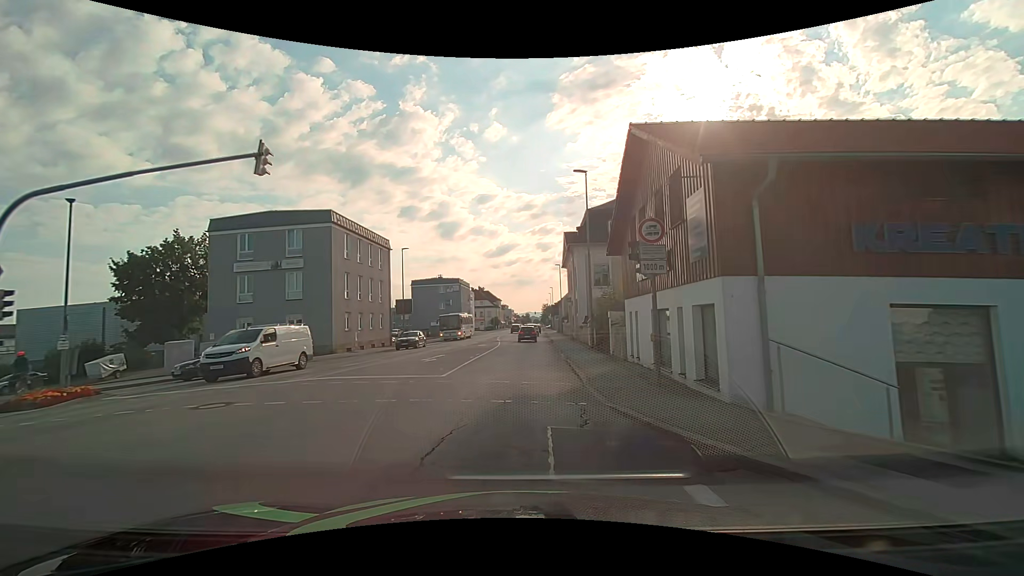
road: tertiary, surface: asphalt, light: Day
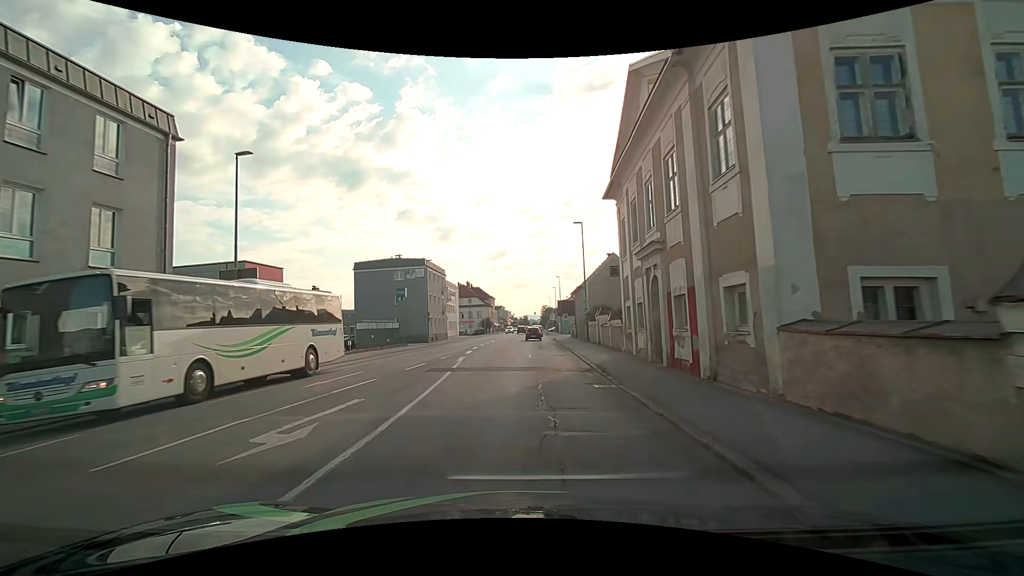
(+0.6, +30.6) m; +1°
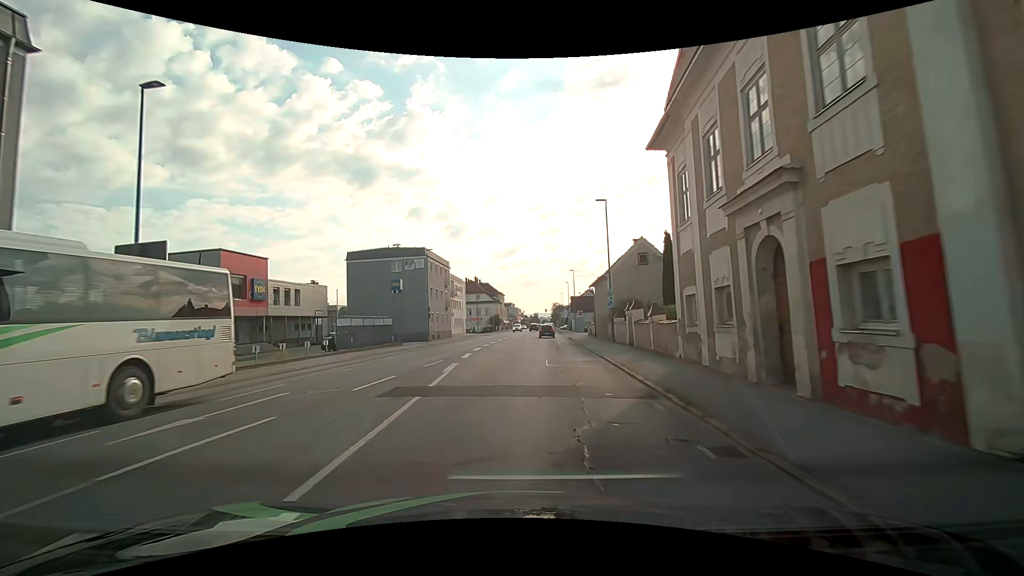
(-0.1, +6.7) m; -2°
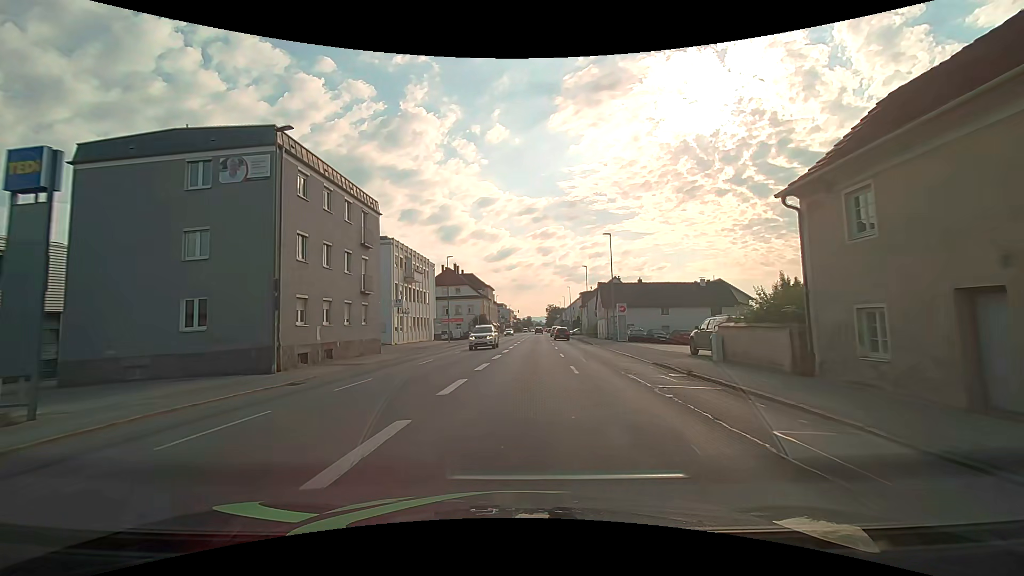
(-0.2, +35.1) m; +1°
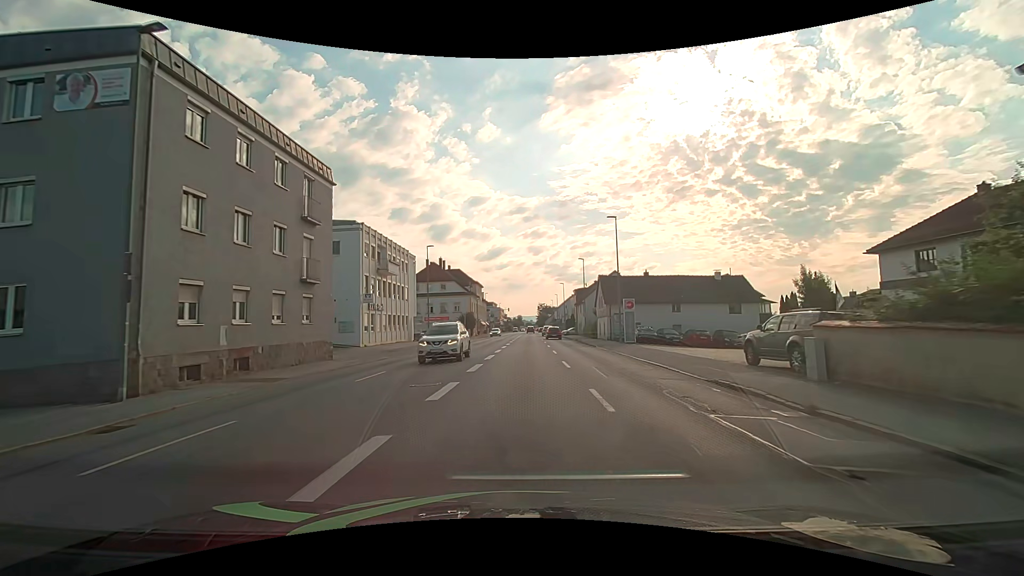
(+0.1, +7.1) m; +1°
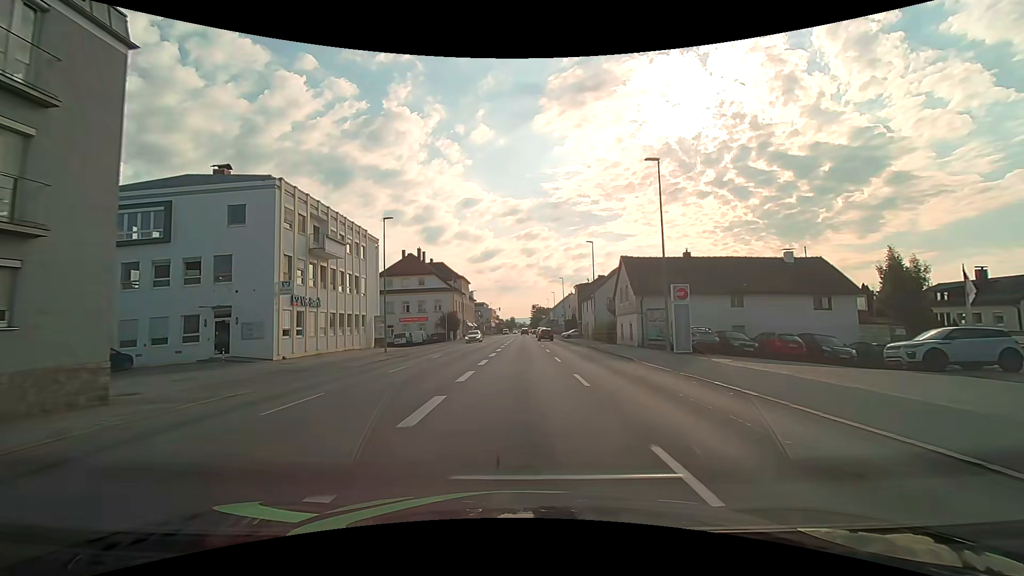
(+0.1, +14.3) m; +1°
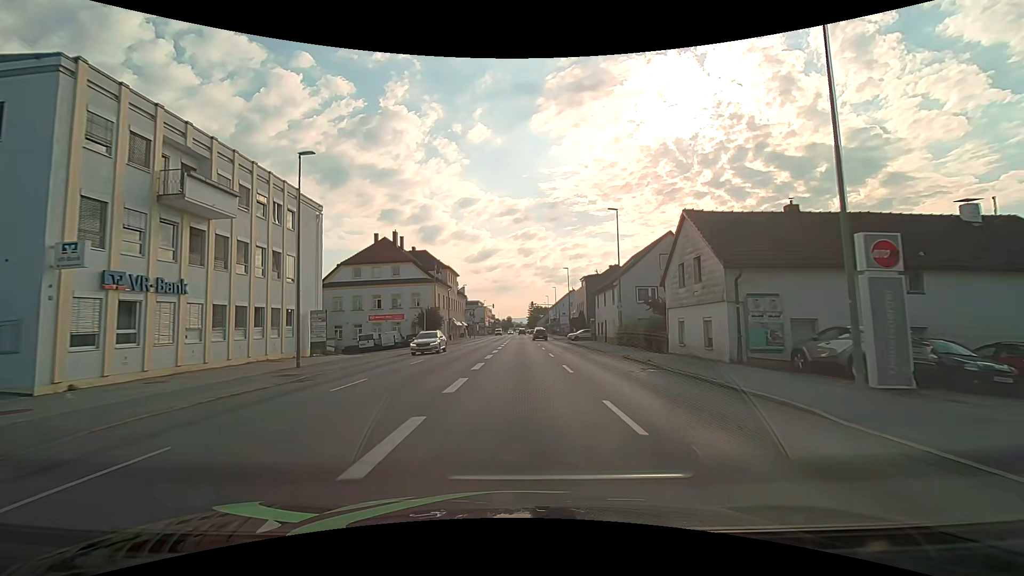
(0.0, +14.4) m; 0°
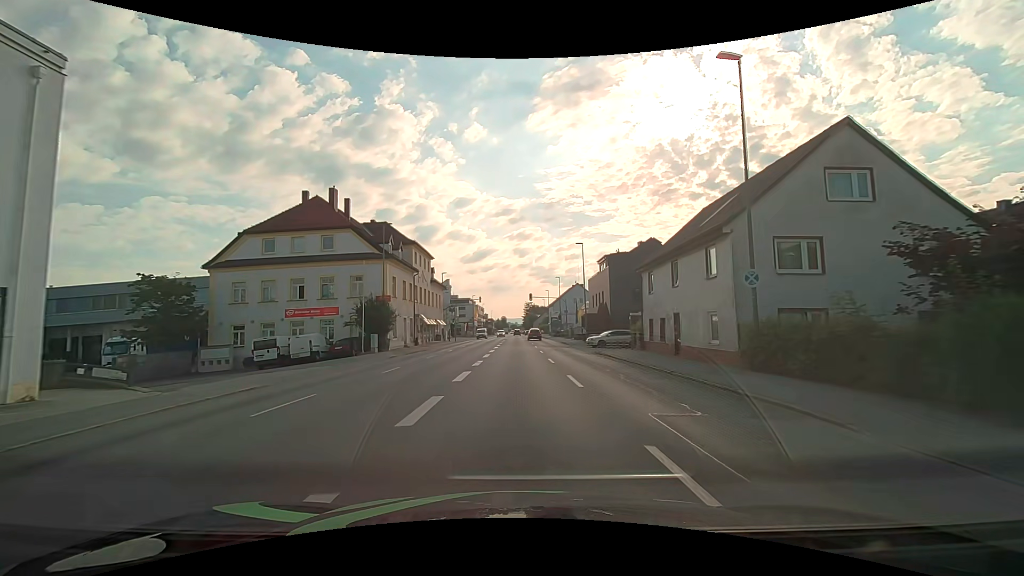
(+0.1, +21.7) m; 0°
(0, +10) (0, +20) (0, +30) (0, +40) (0, +50) (0, +60) (-1, +70) (-1, +80) (0, +90) (0, +100) m
